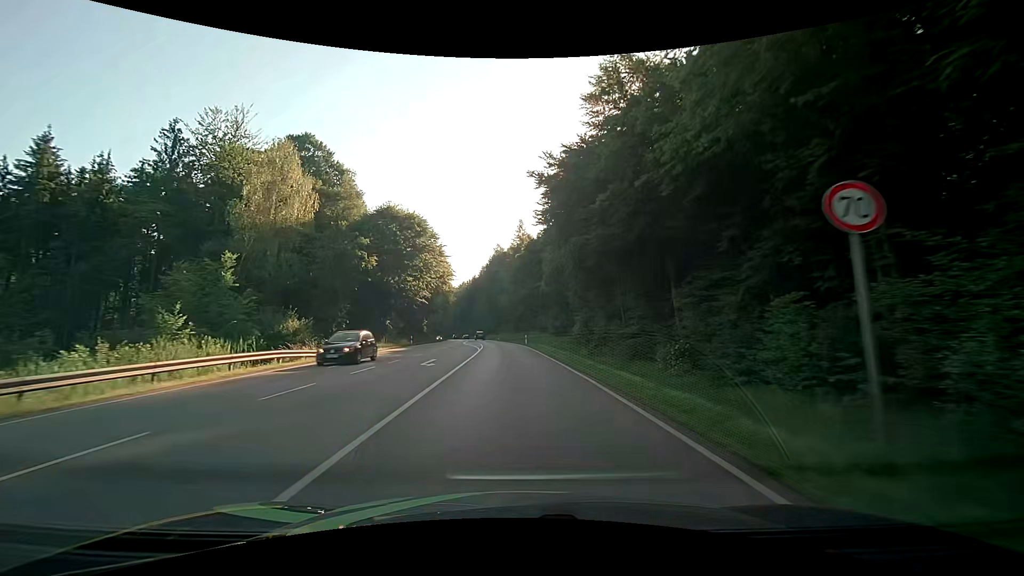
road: secondary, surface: asphalt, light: Day
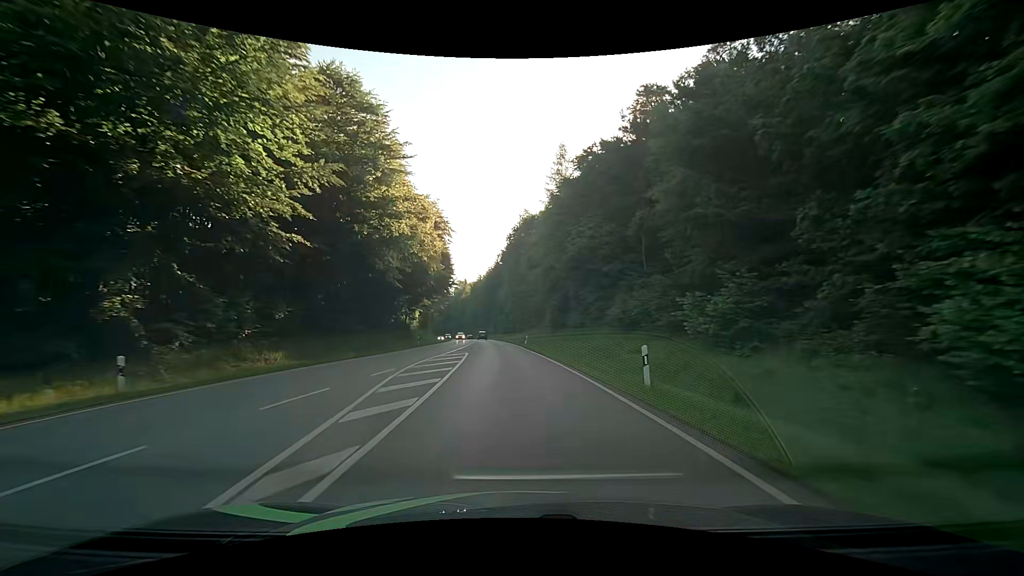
(-1.1, +43.1) m; -3°
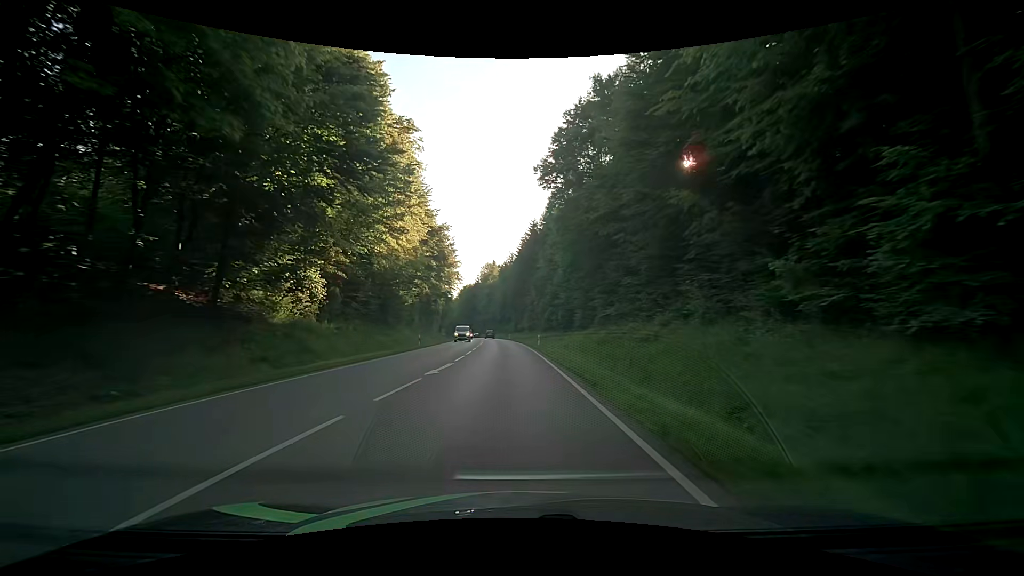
(-1.9, +54.1) m; -4°
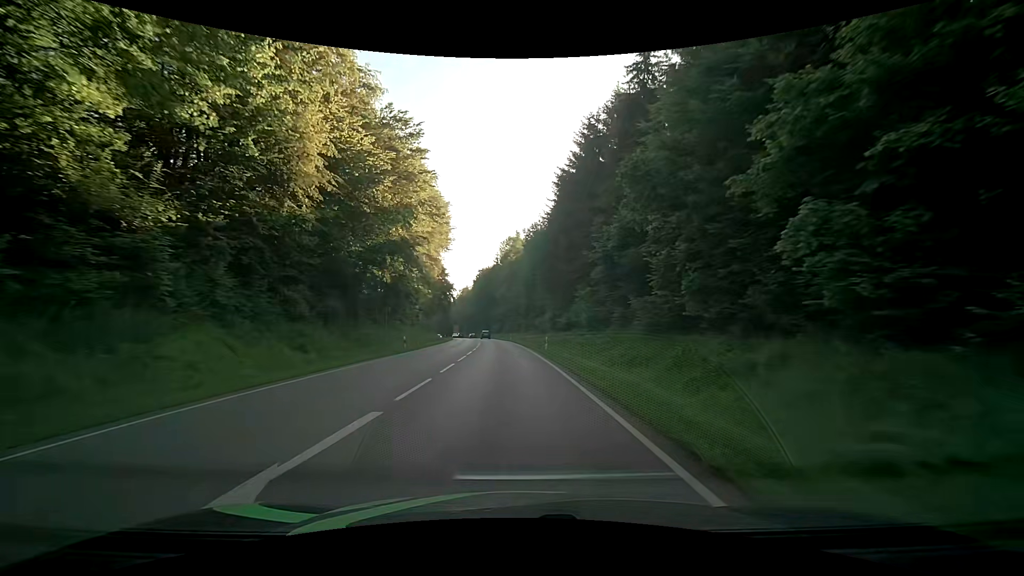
(-2.0, +54.1) m; -3°
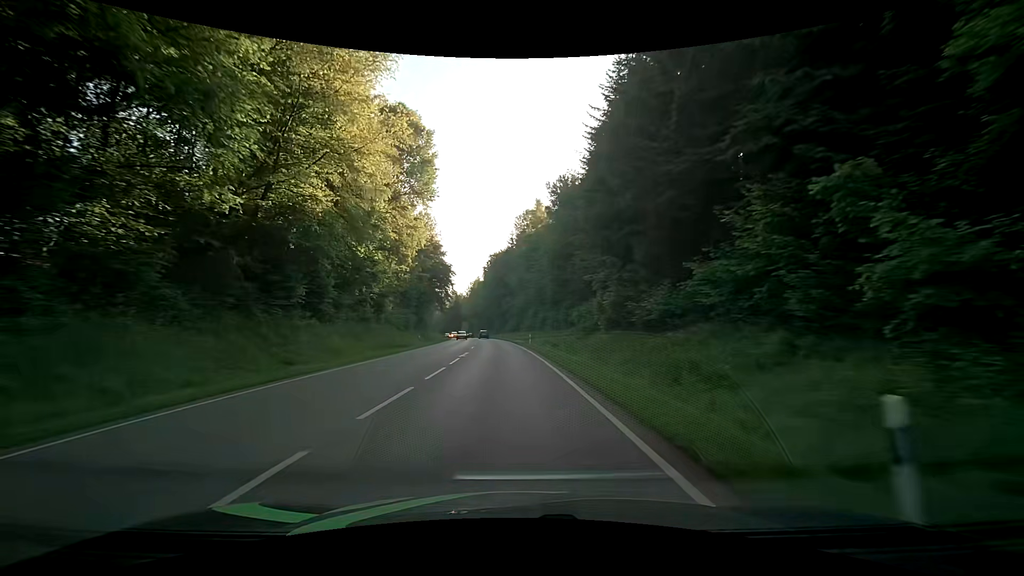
(-0.7, +32.4) m; -2°
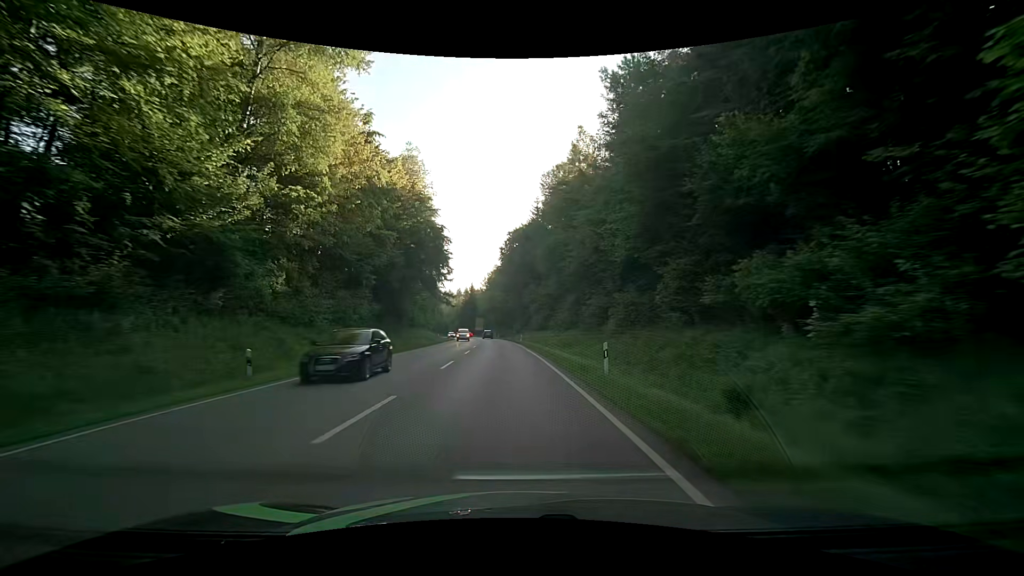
(-0.9, +32.4) m; -3°
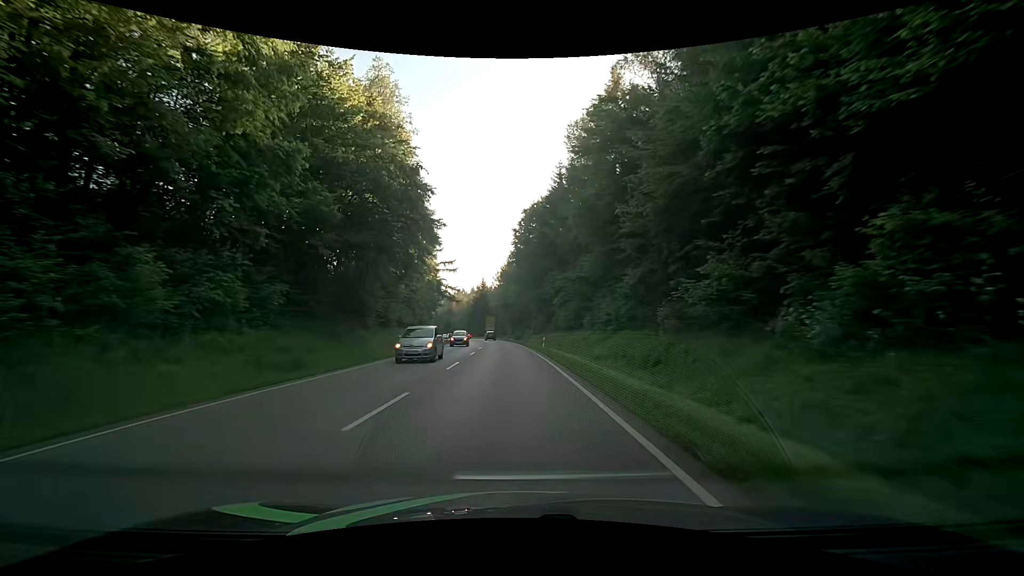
(-0.3, +21.6) m; -1°
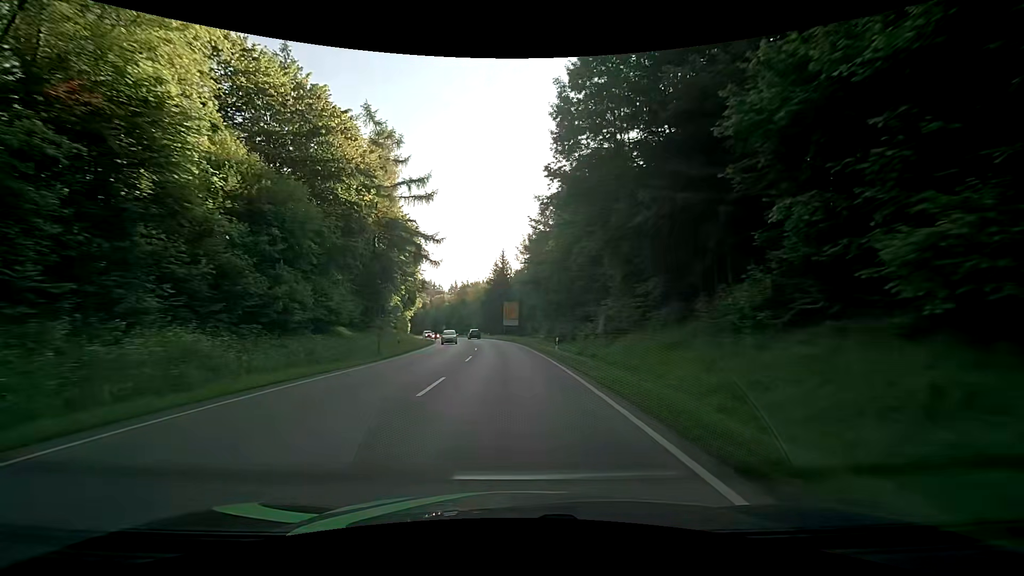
(-1.9, +54.0) m; -3°
(0, +10) (0, +20) (-1, +30) (-1, +40) (-2, +50) (-4, +60) (-5, +70) (-7, +80) (-9, +89) (-11, +99) m
